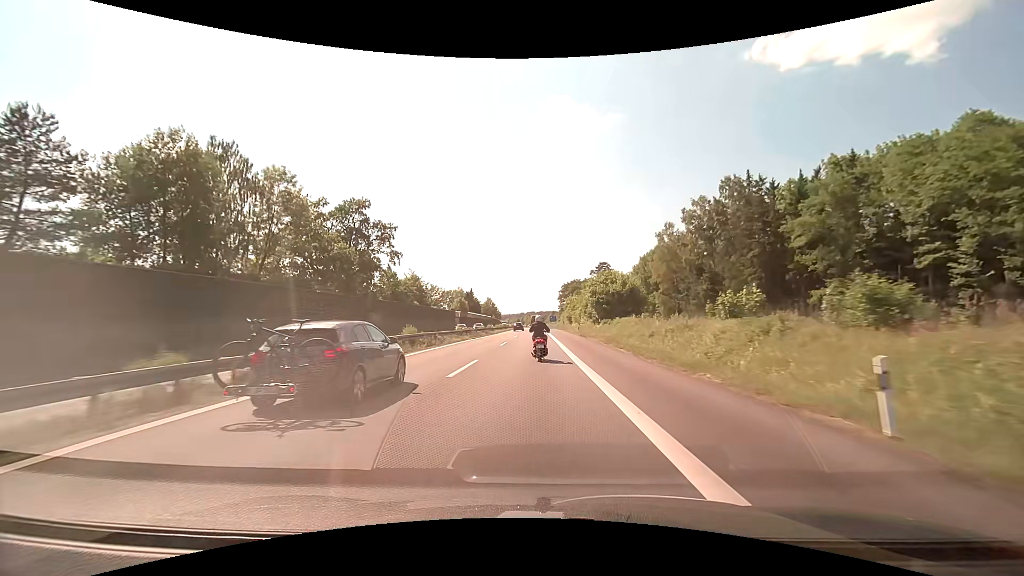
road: motorway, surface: asphalt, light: Day
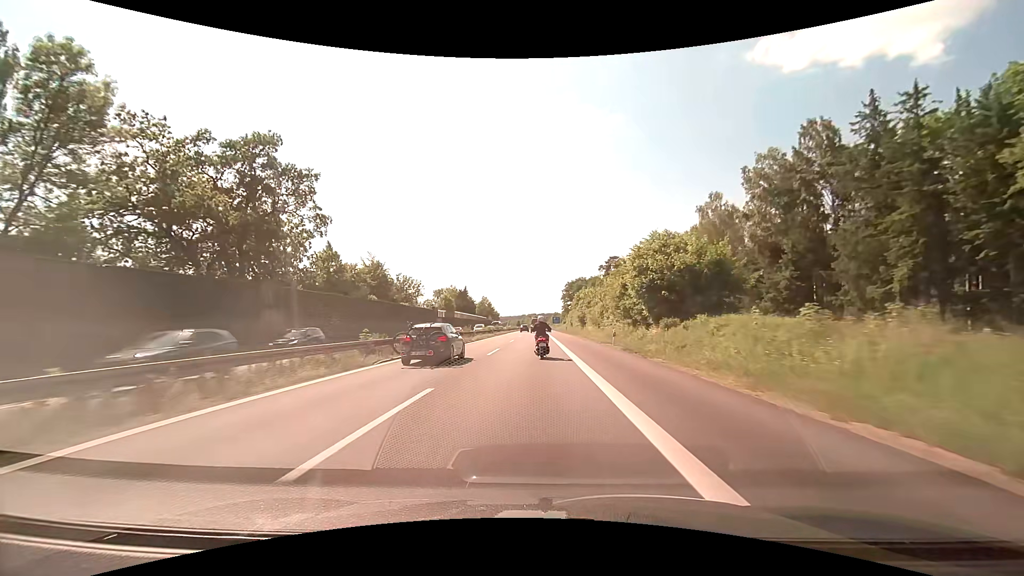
(0.0, +26.2) m; 0°
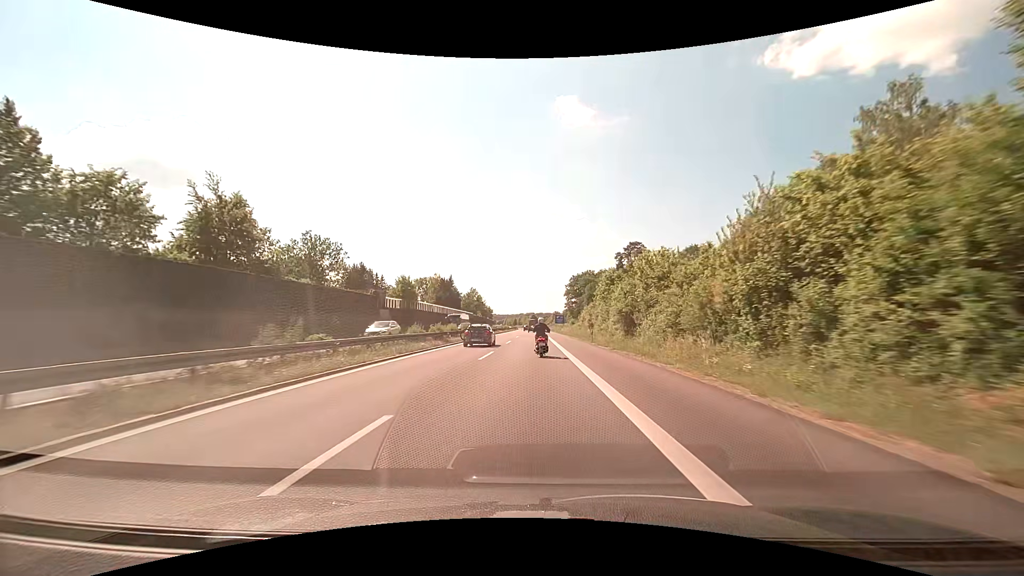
(0.0, +39.1) m; 0°
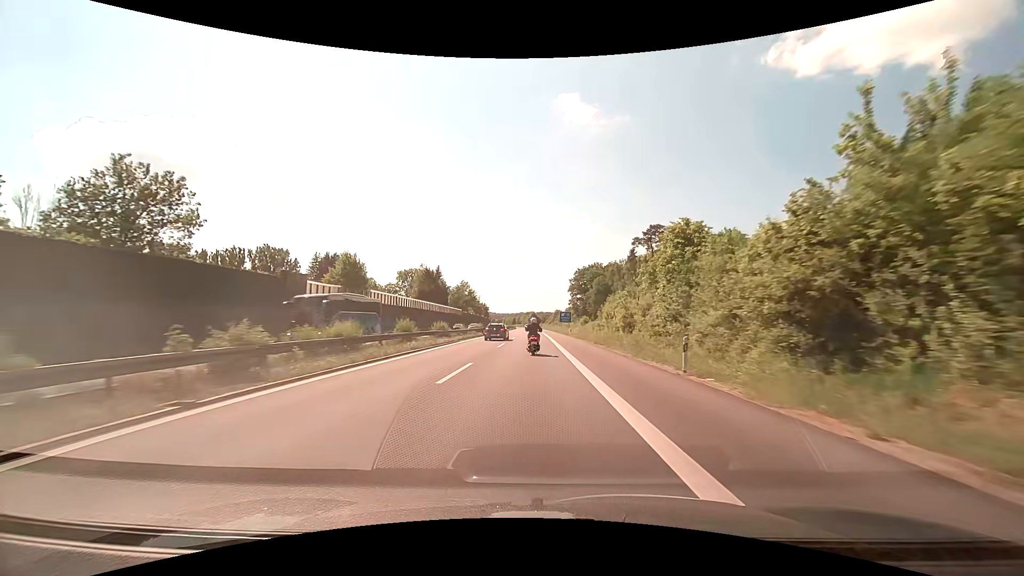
(+0.1, +26.1) m; 0°
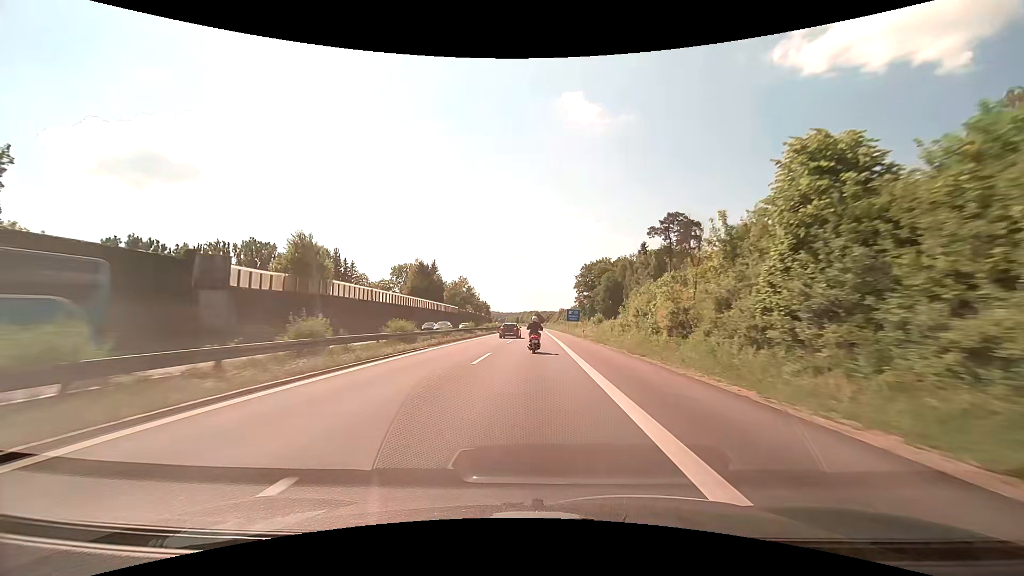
(0.0, +13.1) m; 0°
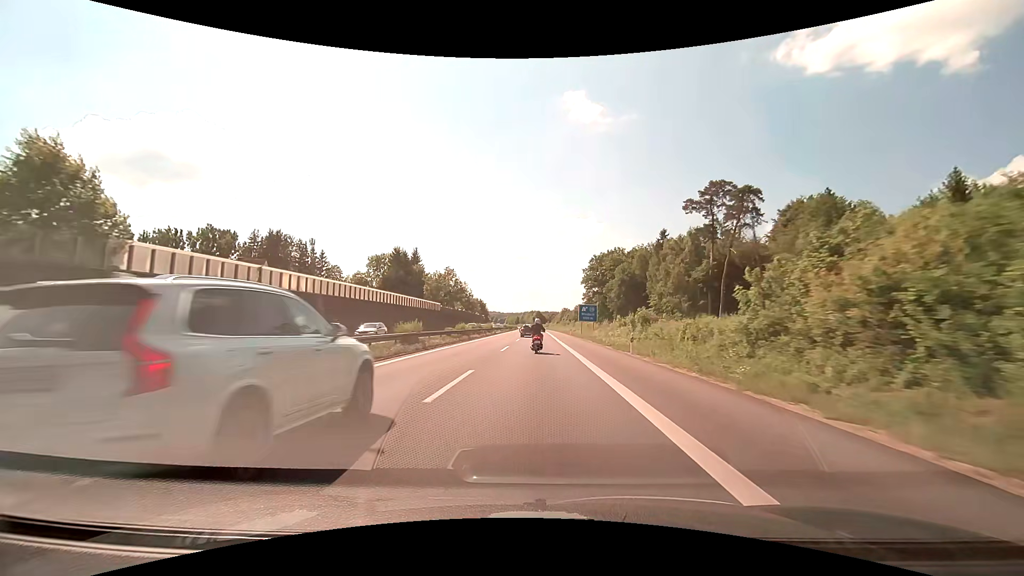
(-0.1, +25.9) m; 0°
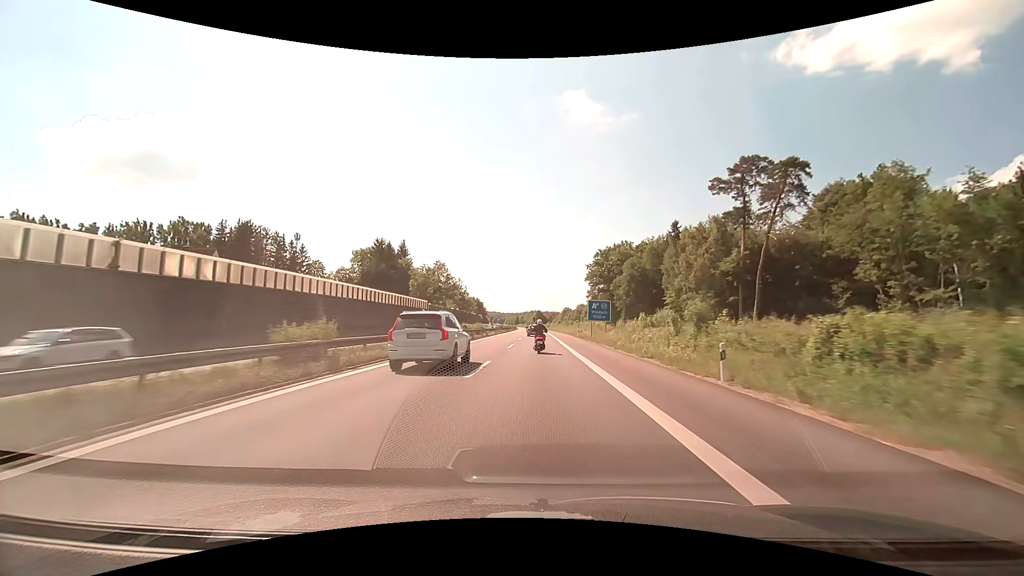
(0.0, +12.9) m; 0°
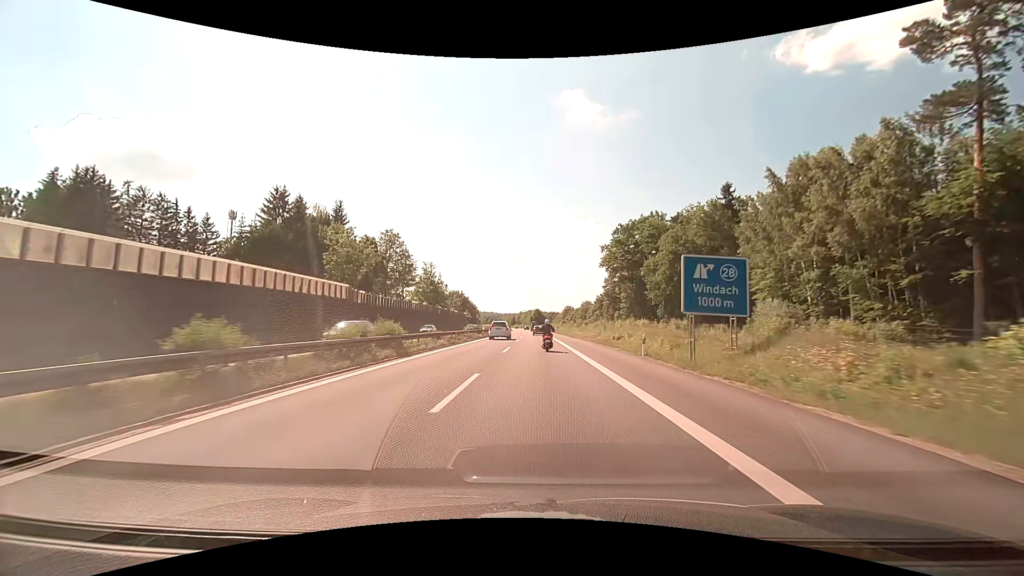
(-0.1, +39.2) m; 0°
(0, +10) (0, +20) (0, +30) (0, +40) (0, +50) (0, +60) (0, +70) (0, +80) (0, +90) (0, +100) m
